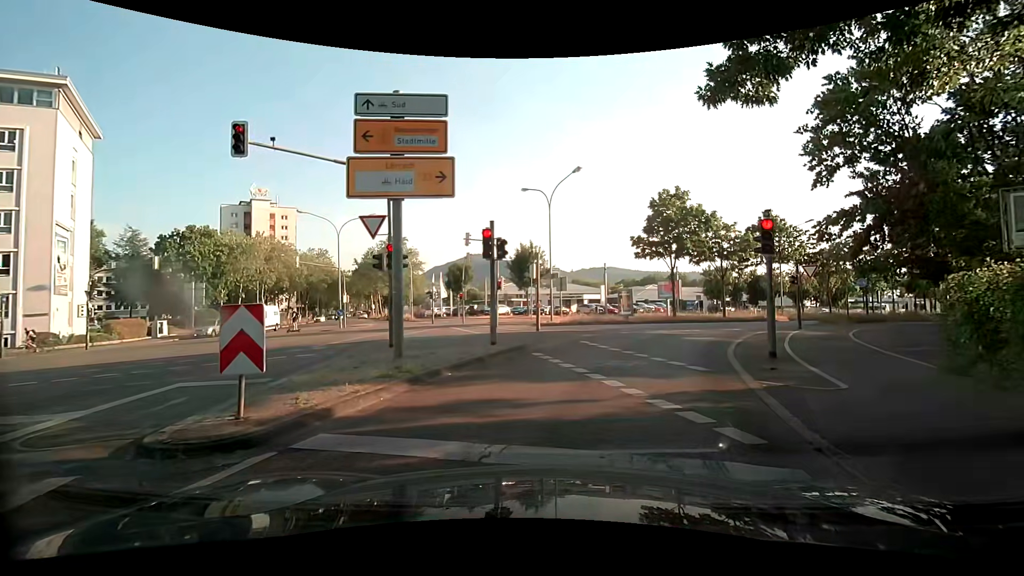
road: secondary_link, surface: asphalt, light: Day
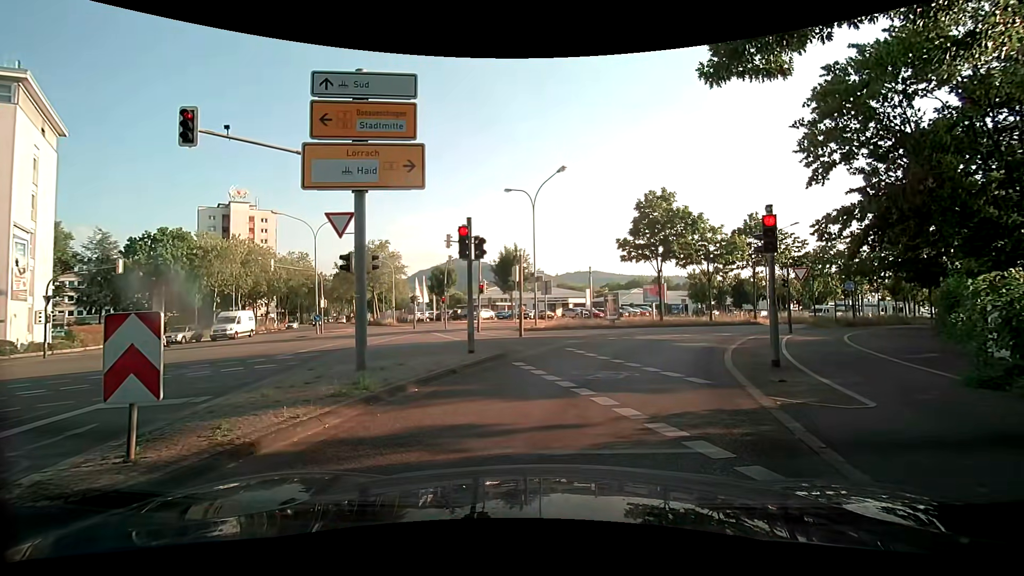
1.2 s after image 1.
(0.0, +1.0) m; 0°
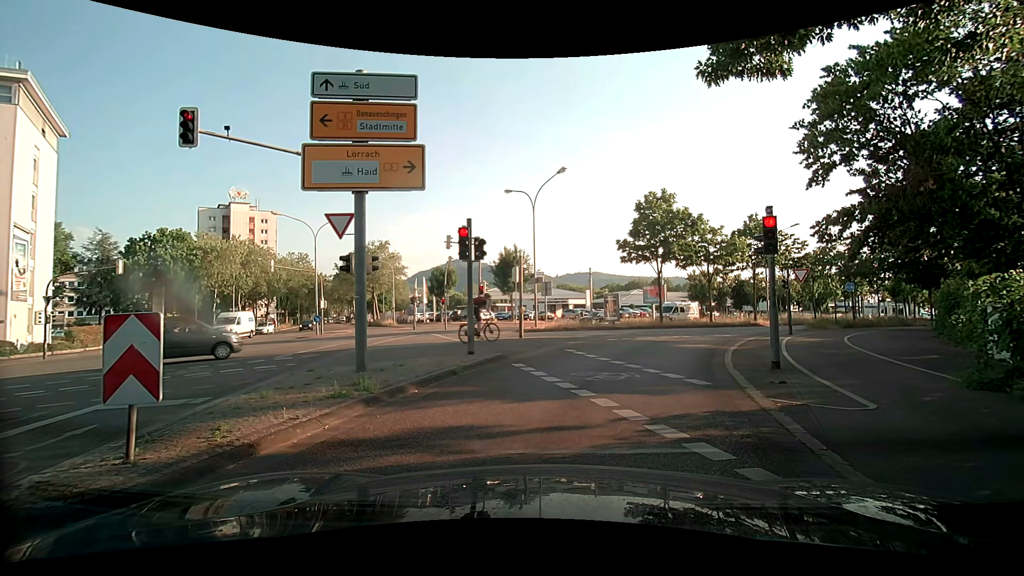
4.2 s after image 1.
(0.0, +0.1) m; 0°
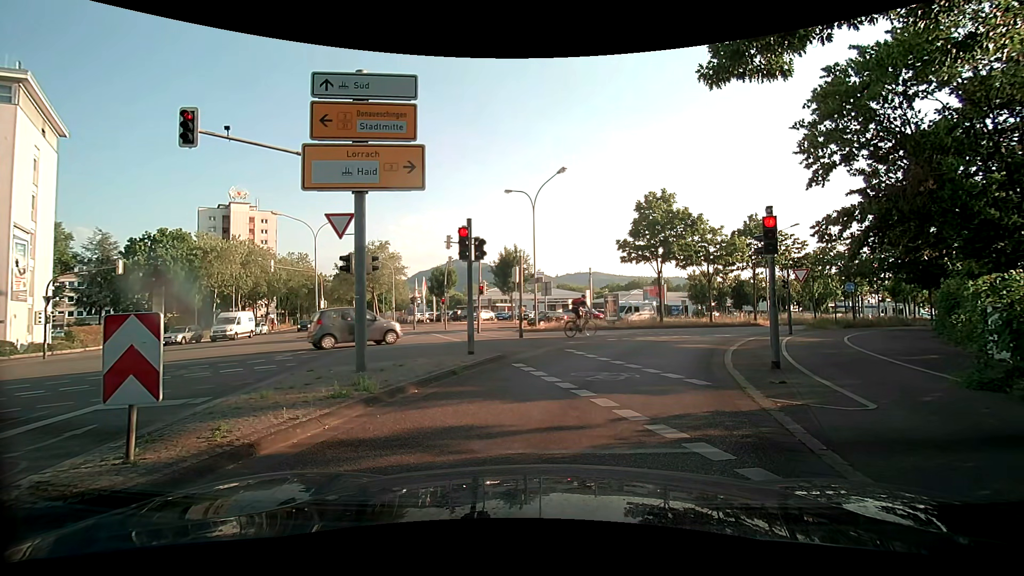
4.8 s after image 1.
(0.0, 0.0) m; 0°
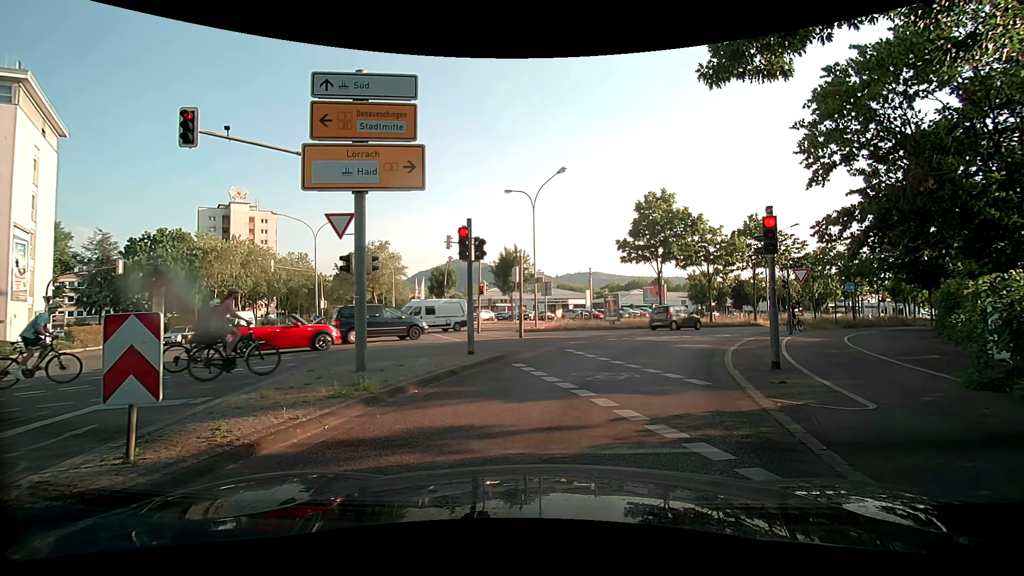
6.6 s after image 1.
(0.0, 0.0) m; 0°
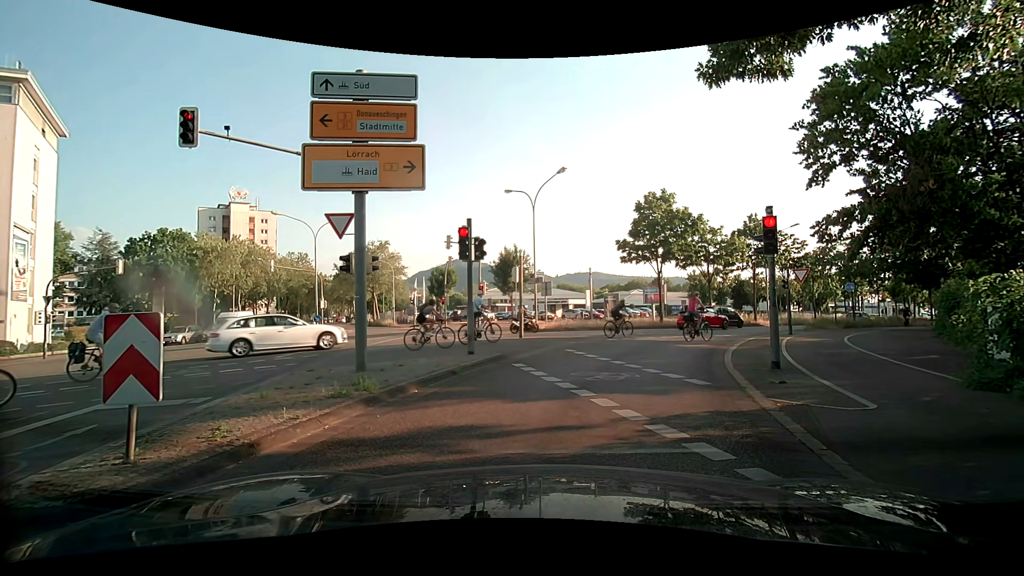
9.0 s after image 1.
(0.0, 0.0) m; 0°
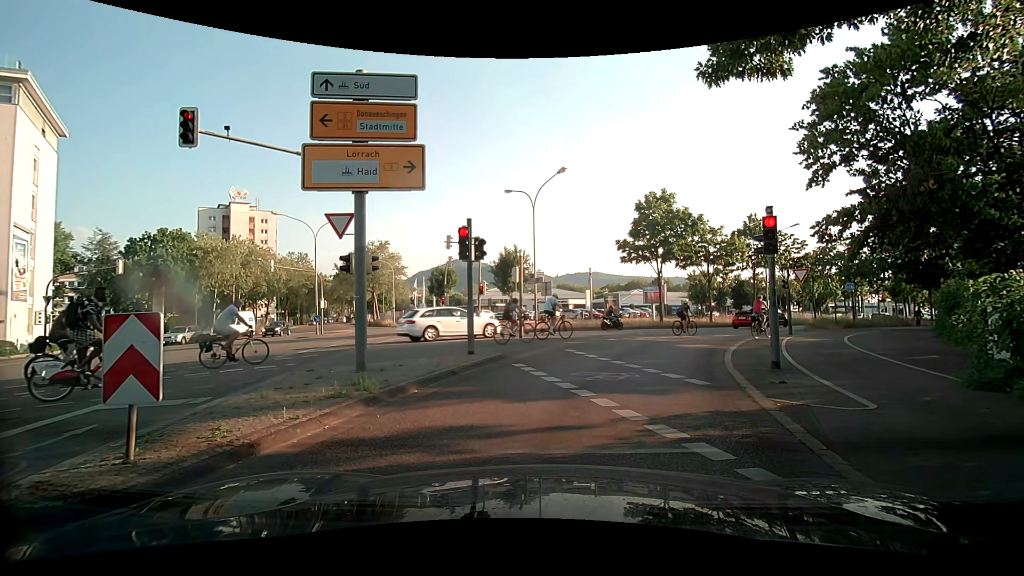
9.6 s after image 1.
(0.0, 0.0) m; 0°
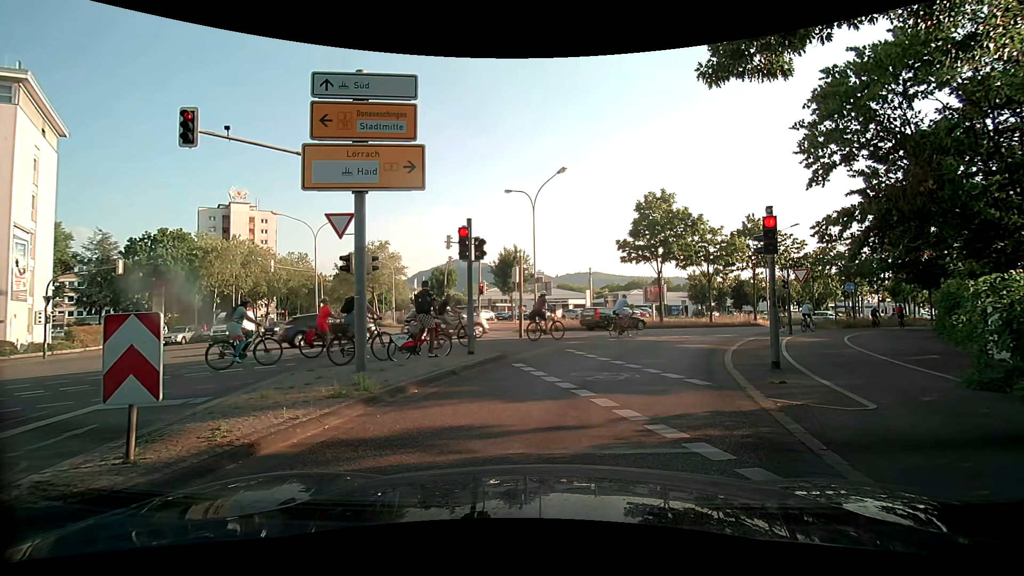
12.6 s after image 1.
(0.0, 0.0) m; 0°
(+1, +10) (+5, +19) (+9, +28) (+15, +36) (+23, +43) (+30, +50) (+37, +56) (+45, +63) (+52, +70) (+60, +76) m
